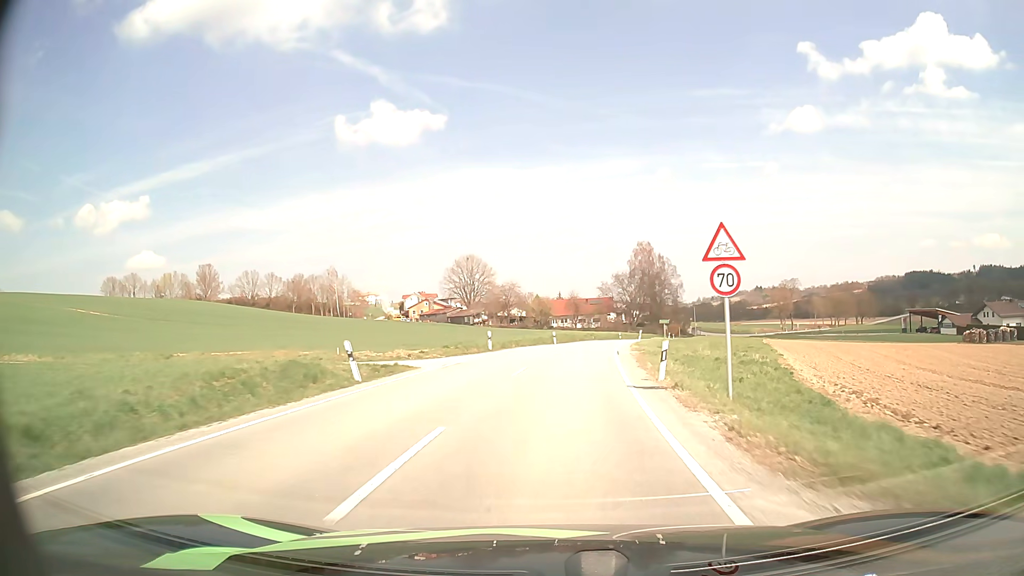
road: secondary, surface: asphalt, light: Day
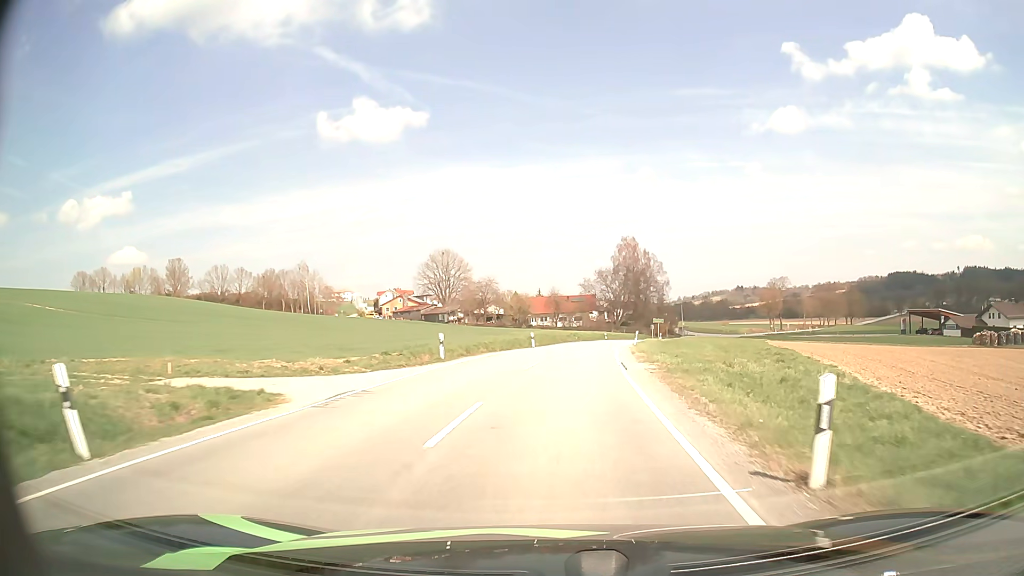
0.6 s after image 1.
(+0.2, +9.7) m; +2°
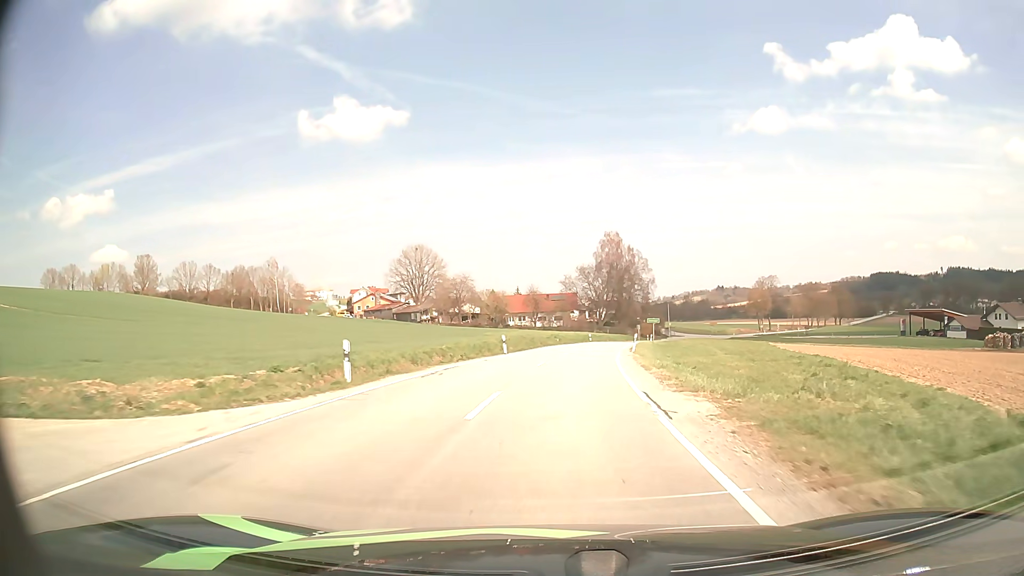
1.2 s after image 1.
(+0.1, +9.6) m; +2°
(0, +10) (+1, +20) (+2, +30) (+3, +40) (+4, +50) (+6, +60) (+7, +69) (+10, +79) (+12, +89) (+14, +99) m
